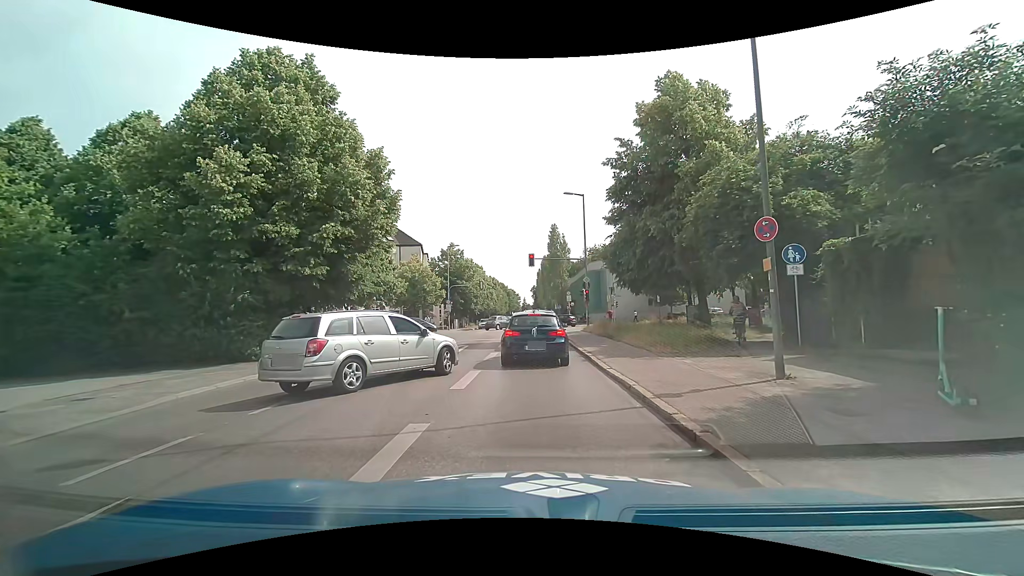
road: secondary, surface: asphalt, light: Day
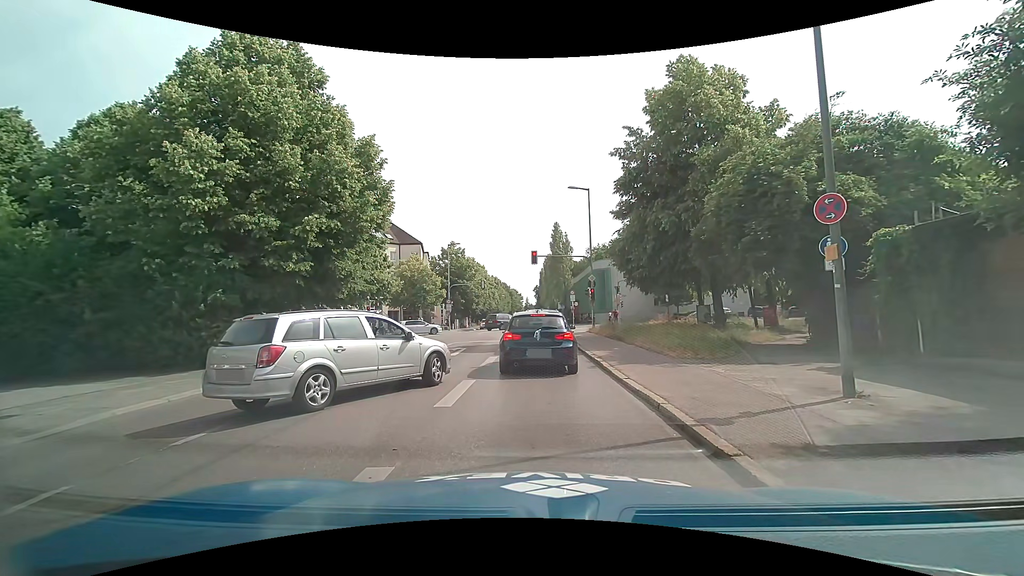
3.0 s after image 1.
(0.0, +1.8) m; 0°
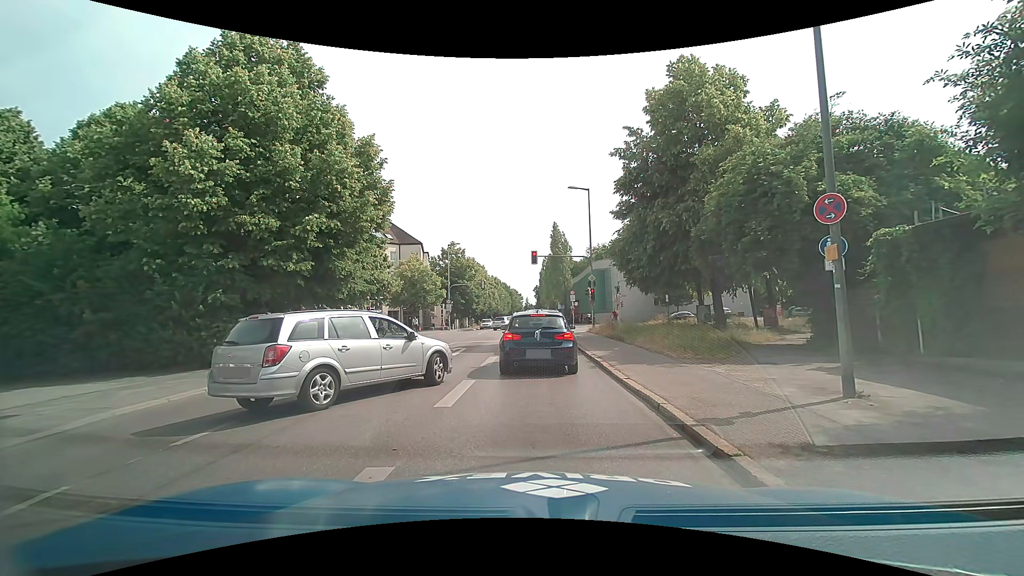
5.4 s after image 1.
(0.0, 0.0) m; 0°
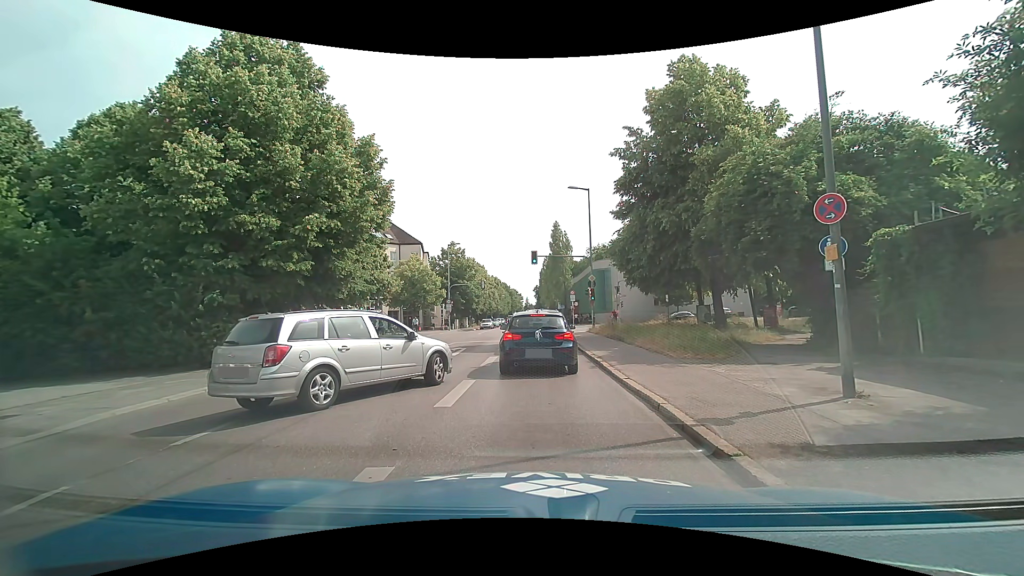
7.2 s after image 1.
(0.0, 0.0) m; 0°
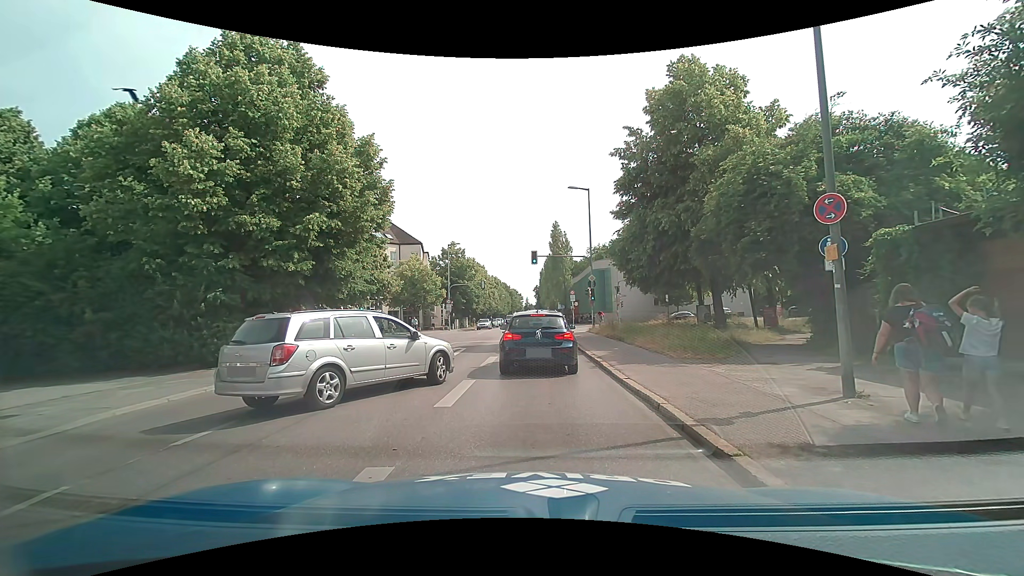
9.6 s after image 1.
(0.0, 0.0) m; 0°
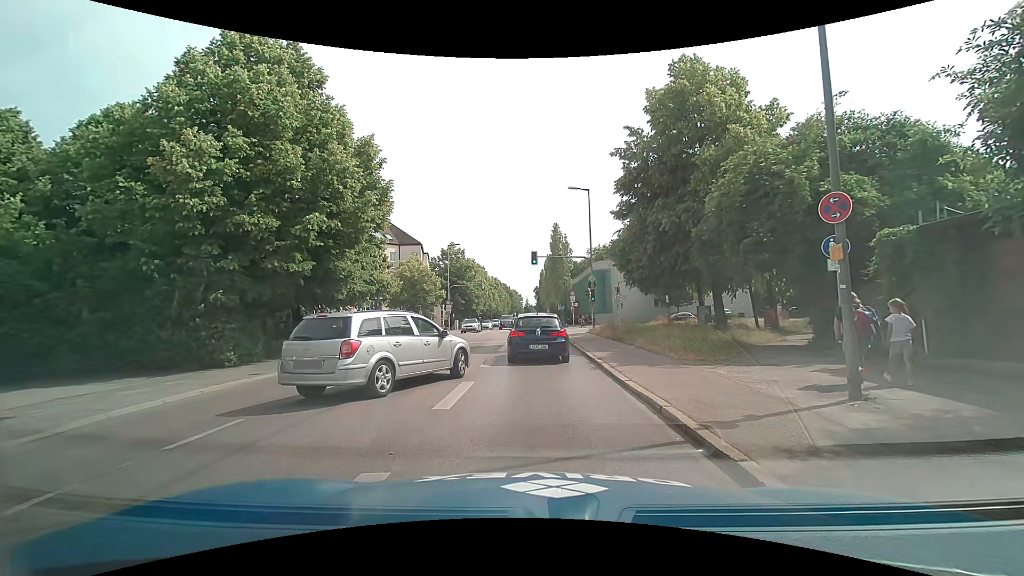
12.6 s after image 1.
(0.0, +0.1) m; 0°
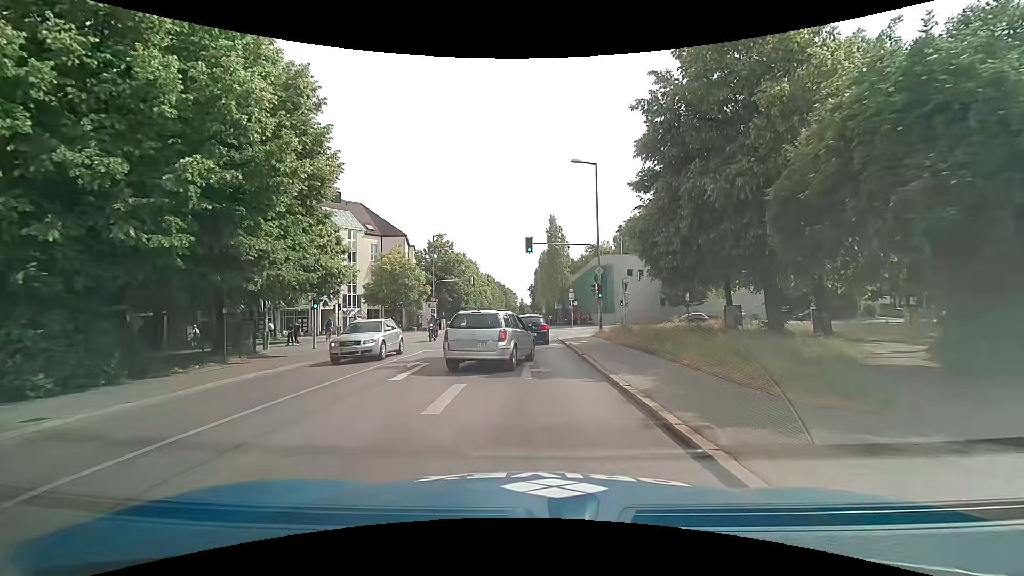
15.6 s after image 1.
(-0.1, +6.7) m; -1°
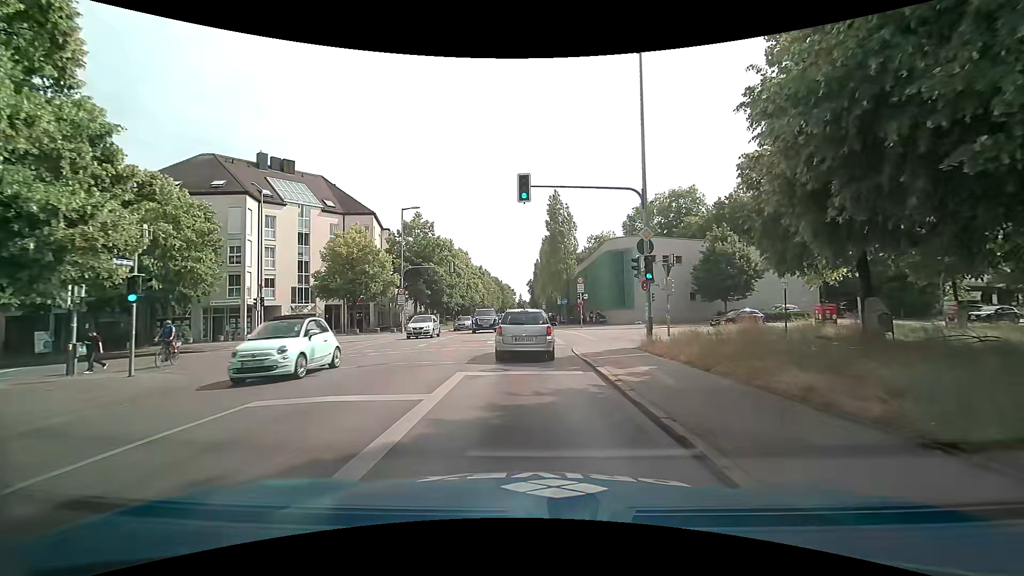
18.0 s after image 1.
(+0.1, +12.9) m; 0°
(0, +10) (0, +20) (0, +30) (0, +40) (-1, +50) (-1, +60) (-1, +70) (-1, +80) (-1, +90) (-2, +100) m
